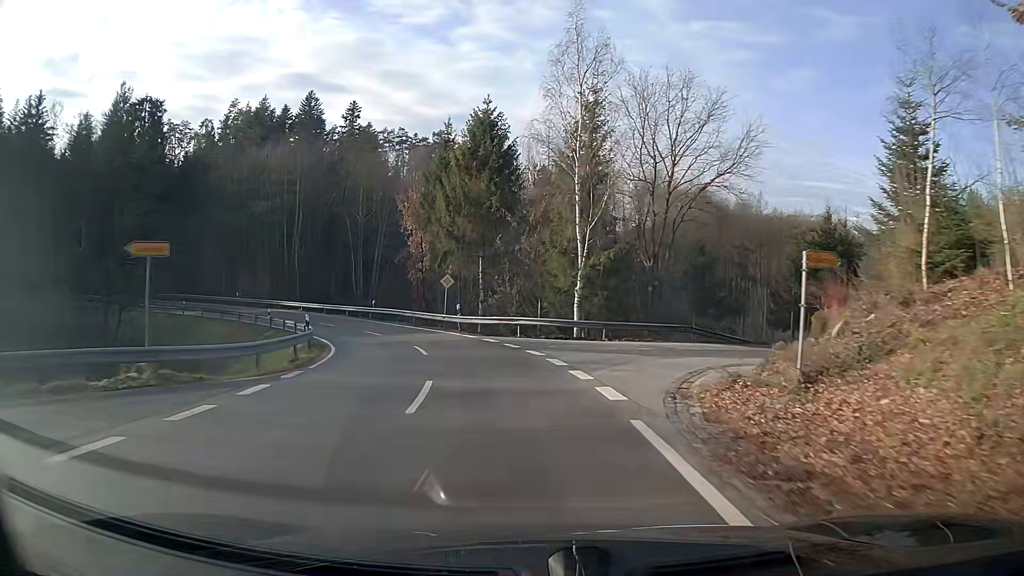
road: tertiary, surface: asphalt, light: Day
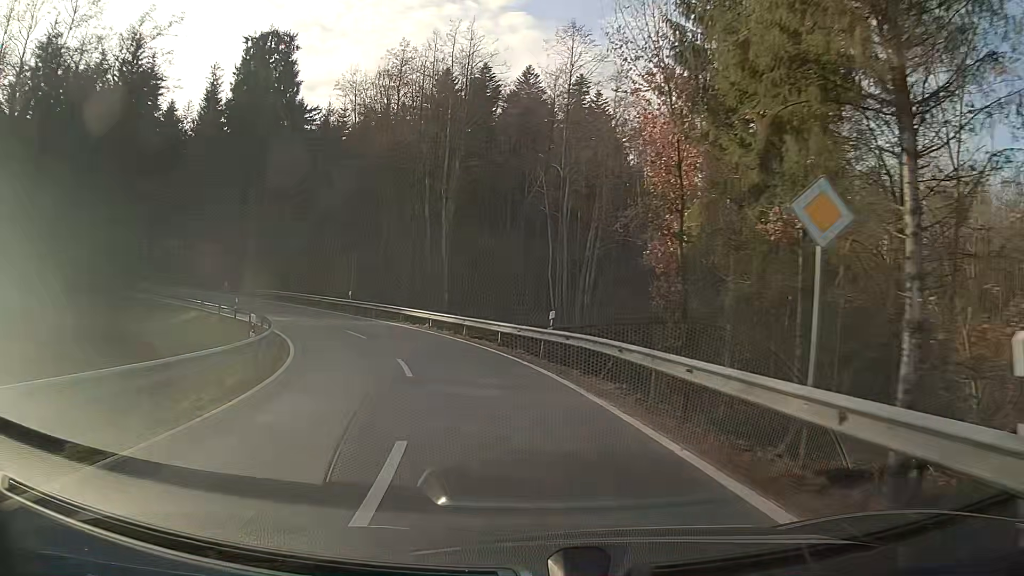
(-5.3, +29.0) m; -23°
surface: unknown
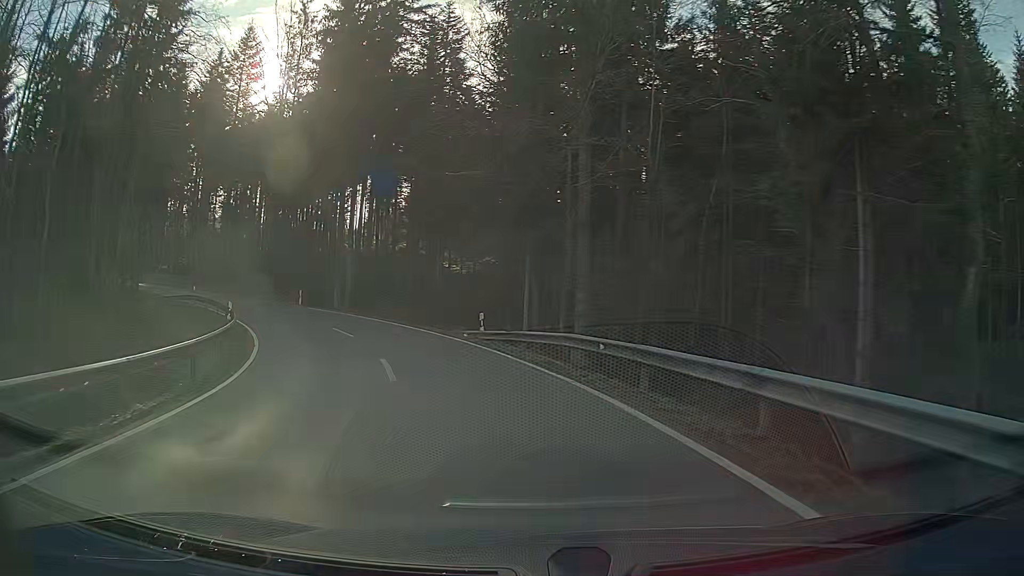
(-11.3, +36.4) m; -36°
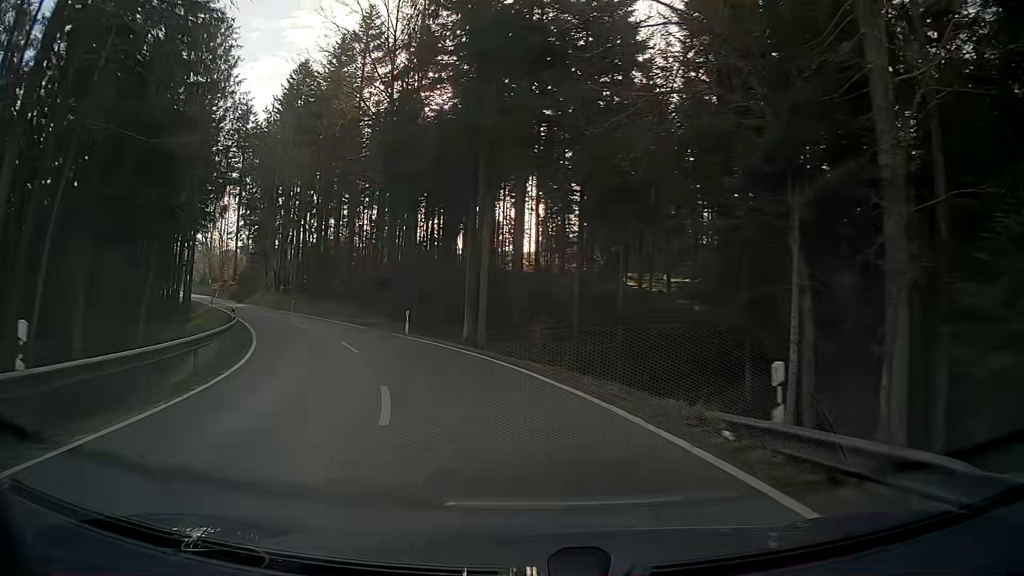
(-2.1, +15.7) m; -15°
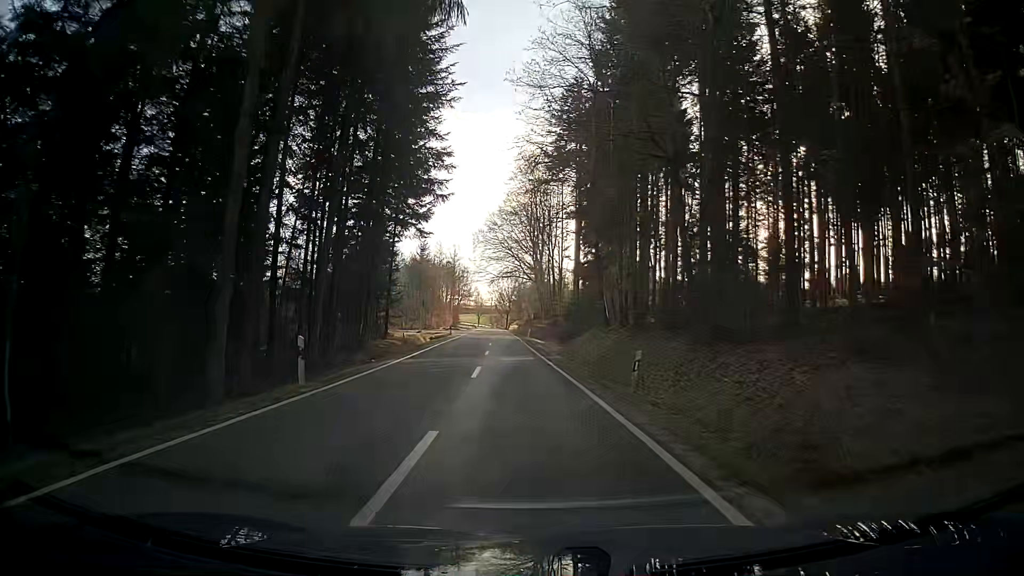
(-12.5, +38.5) m; -30°
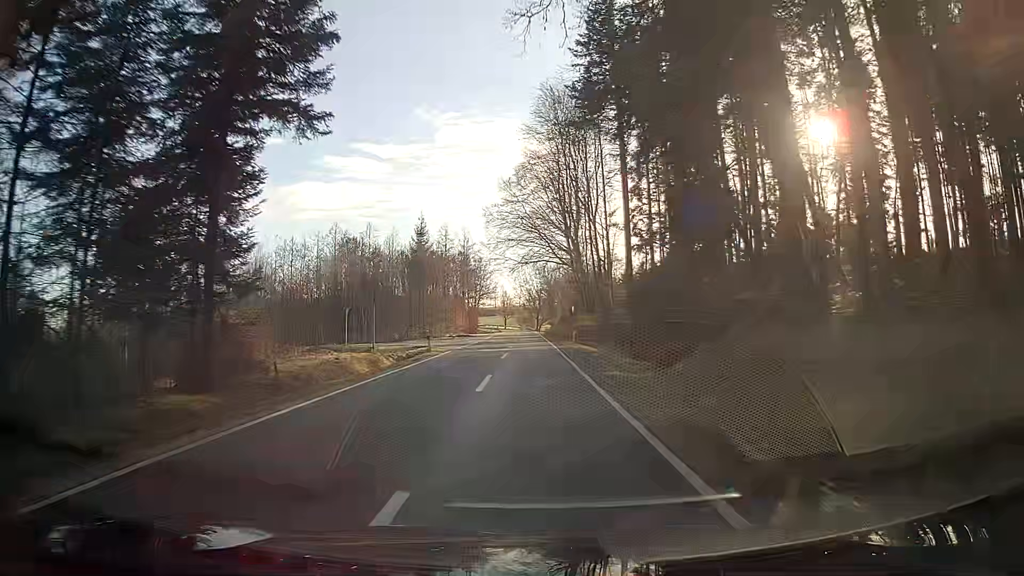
(-0.4, +27.0) m; -1°
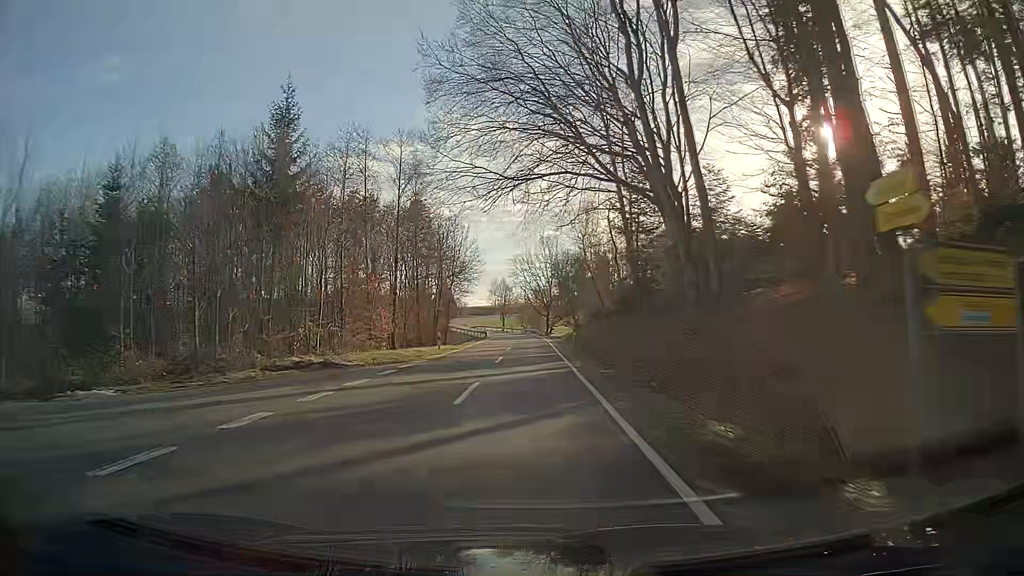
(+0.2, +50.5) m; -1°
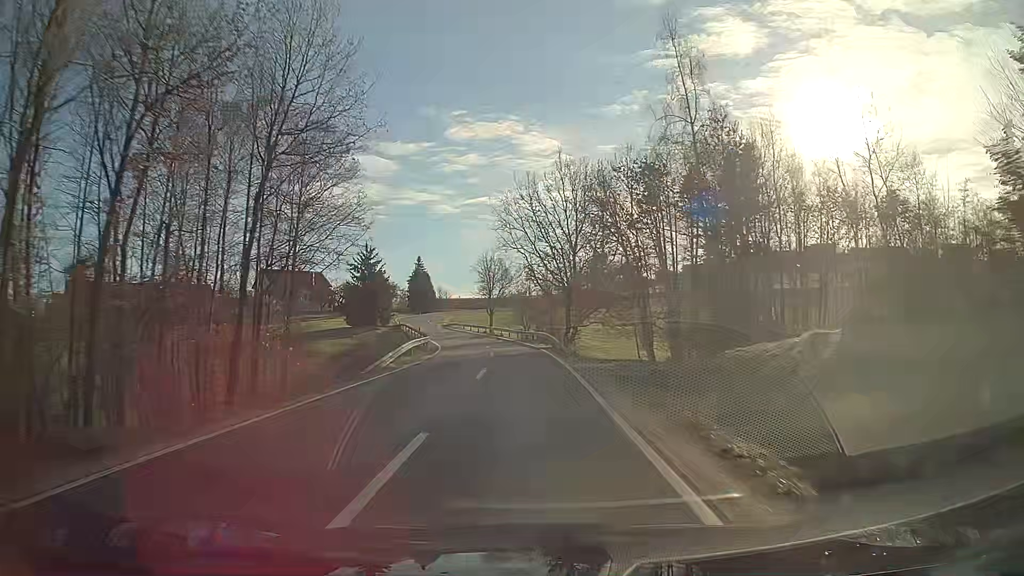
(+0.2, +54.8) m; 0°
(0, +10) (0, +20) (-1, +30) (-2, +40) (-3, +50) (-5, +60) (-8, +69) (-10, +79) (-13, +89) (-15, +98) m
